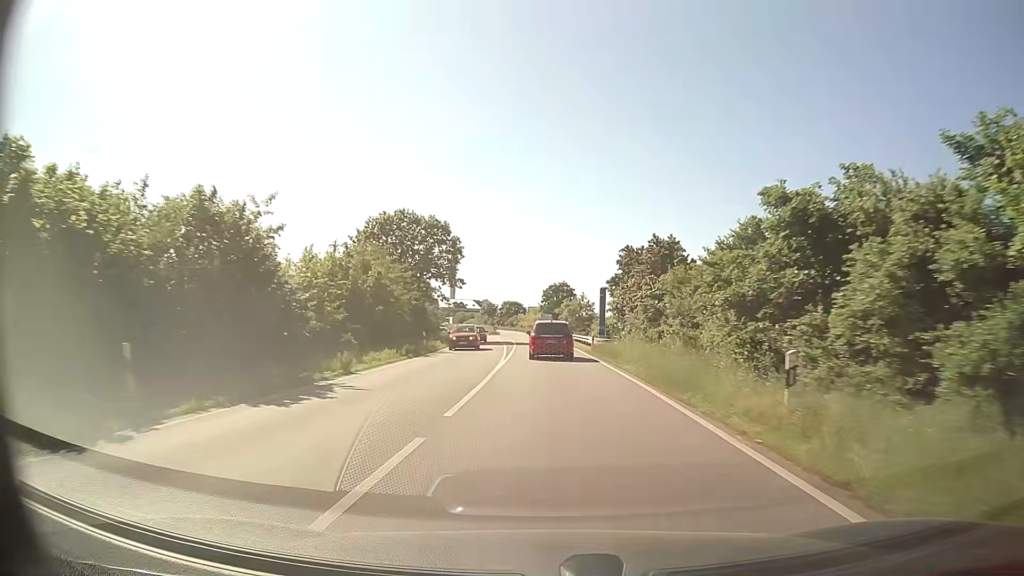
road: primary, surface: asphalt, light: Day
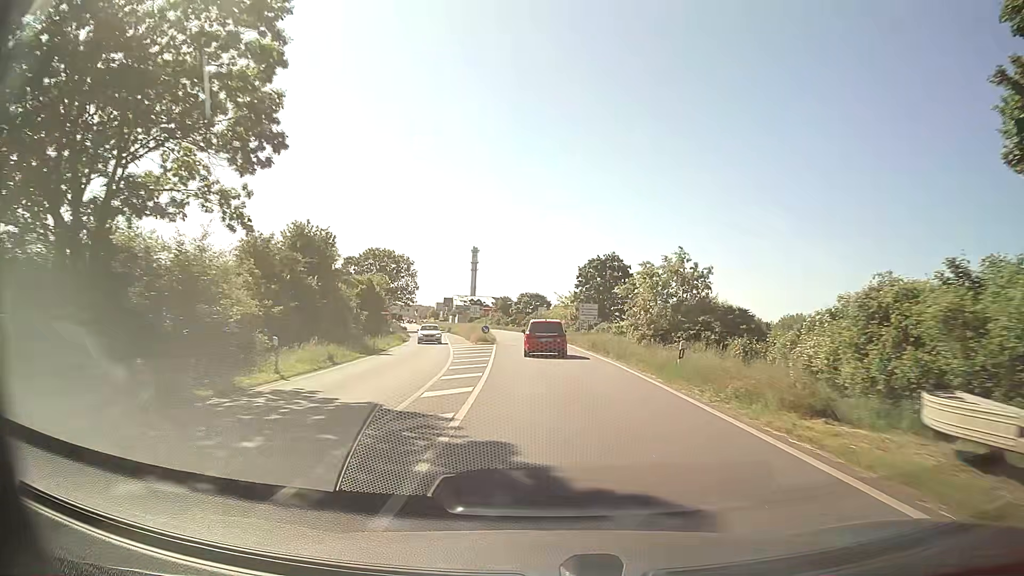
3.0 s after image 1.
(-0.5, +50.7) m; -2°
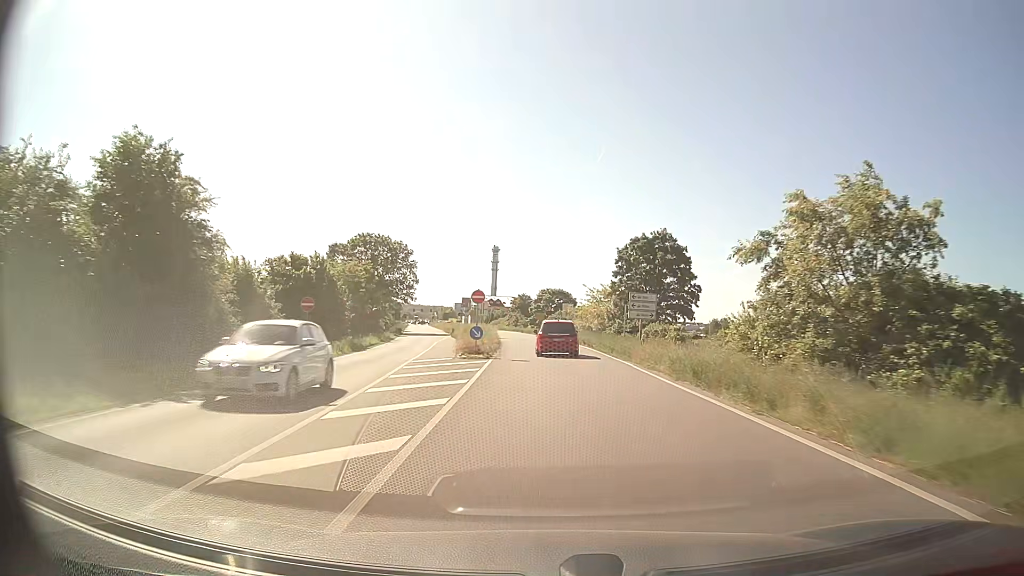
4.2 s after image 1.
(-0.4, +19.9) m; -2°
(0, +10) (0, +20) (0, +30) (-1, +40) (-1, +50) (-2, +60) (-3, +70) (-4, +80) (-5, +90) (-6, +100) m
